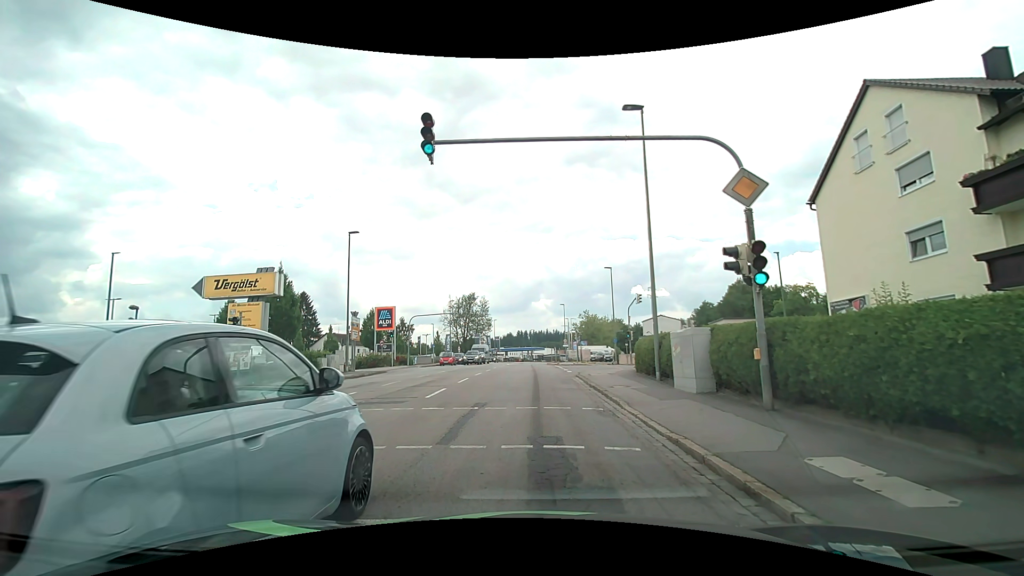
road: tertiary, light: Day
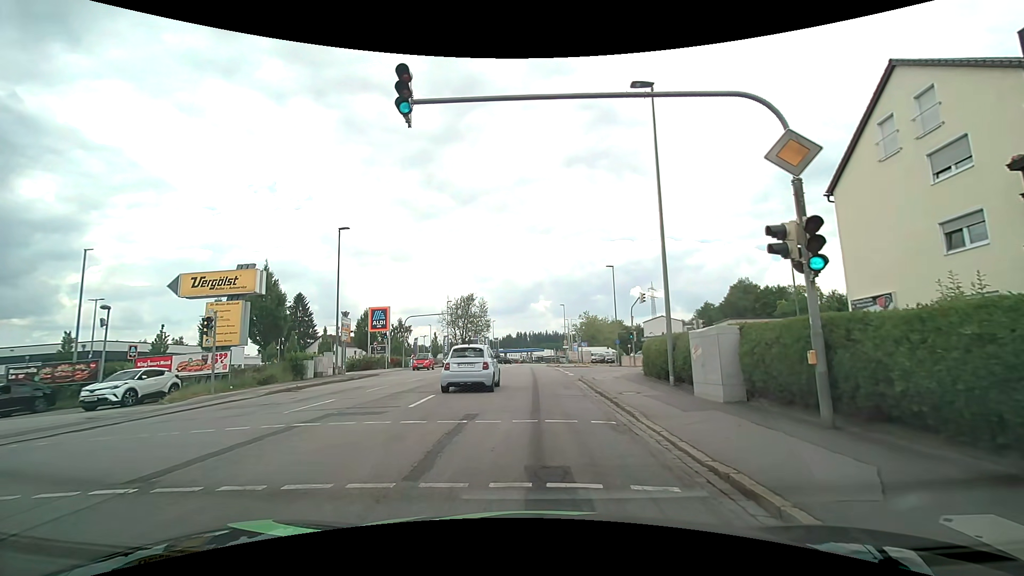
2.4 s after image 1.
(0.0, +1.9) m; 0°
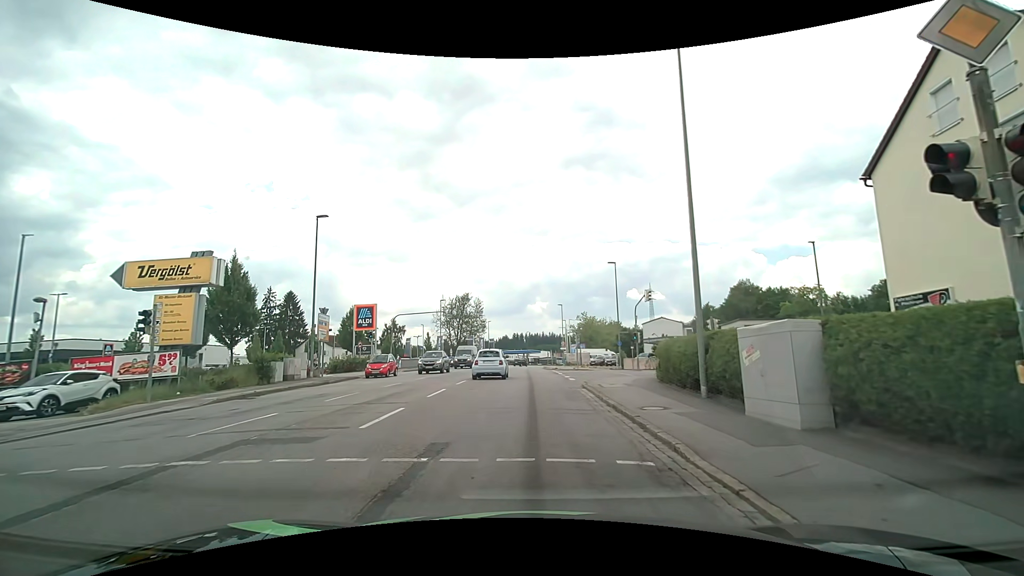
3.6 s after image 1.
(0.0, +3.4) m; 0°
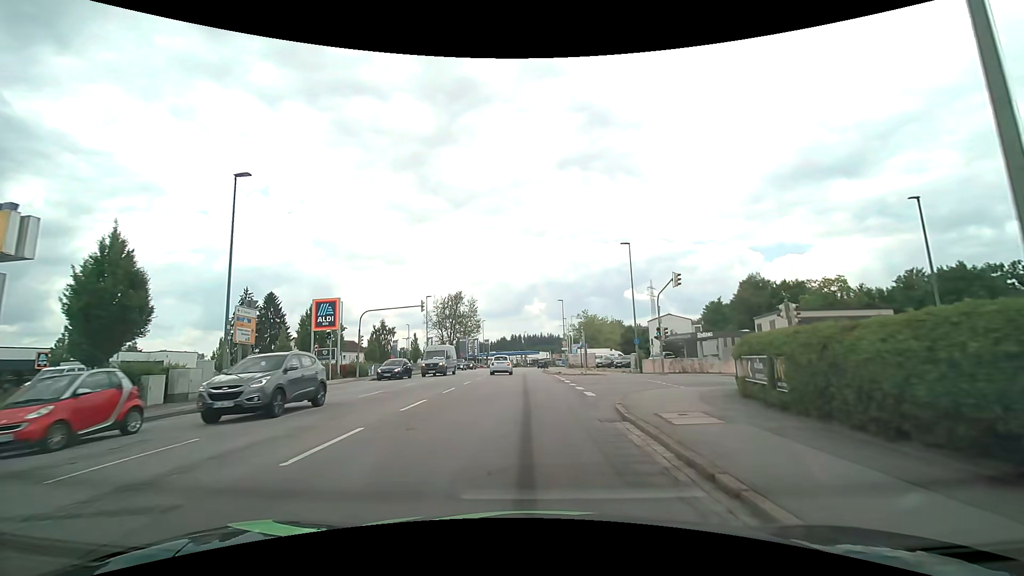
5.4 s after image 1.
(+0.1, +8.9) m; 0°
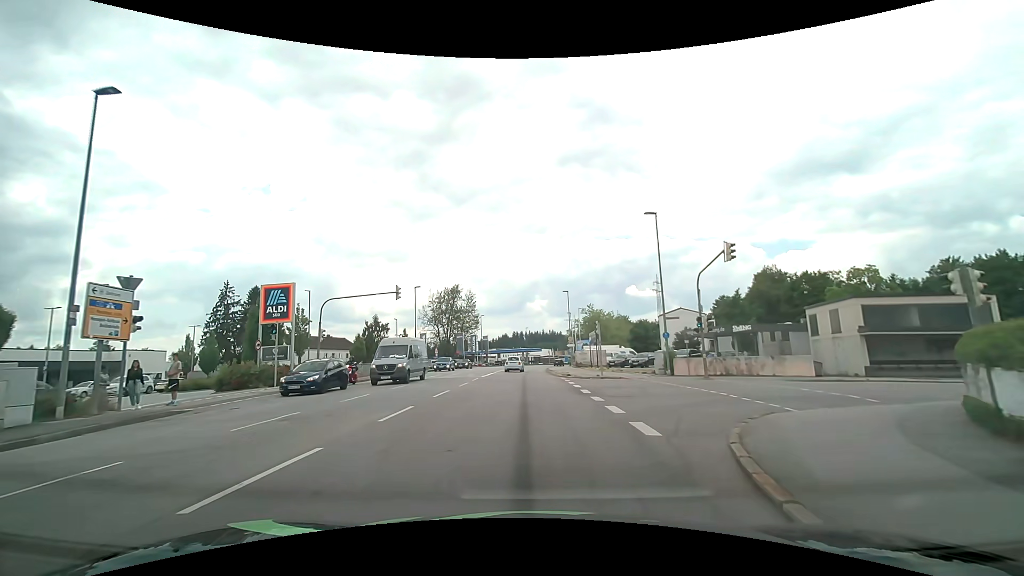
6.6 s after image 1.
(0.0, +8.1) m; 0°
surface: asphalt
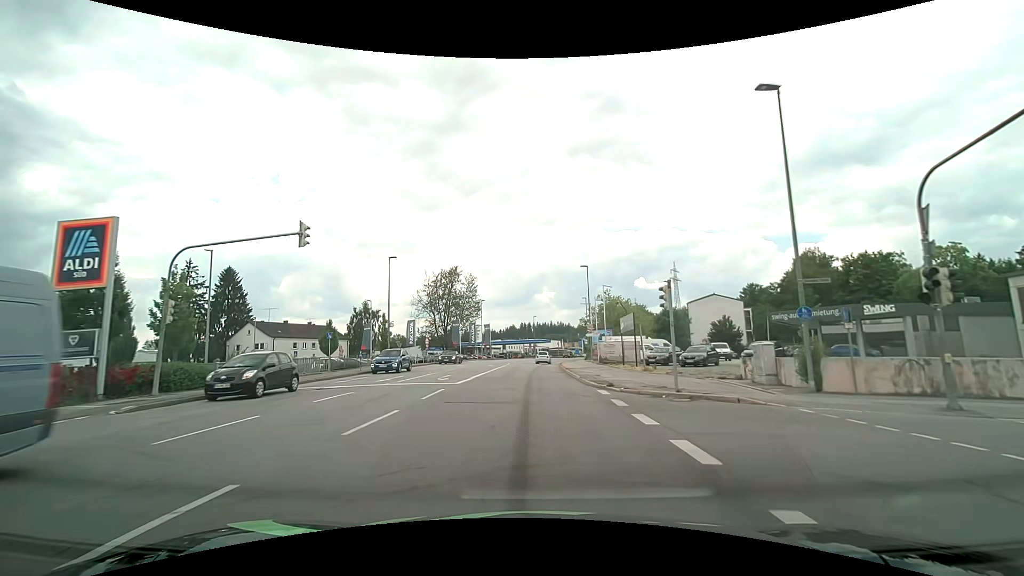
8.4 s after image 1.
(-0.1, +14.7) m; -1°
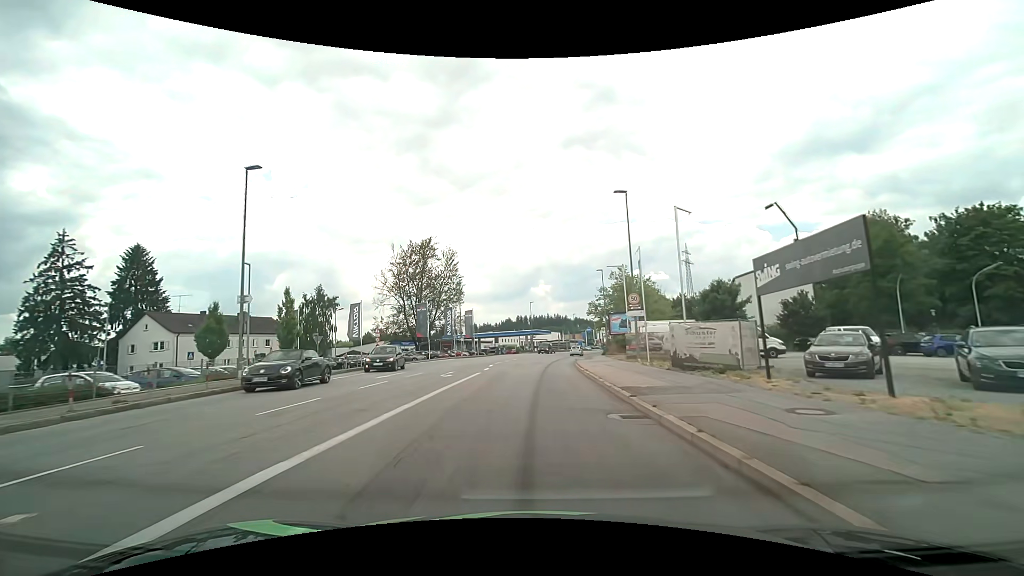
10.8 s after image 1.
(-0.1, +23.5) m; 0°
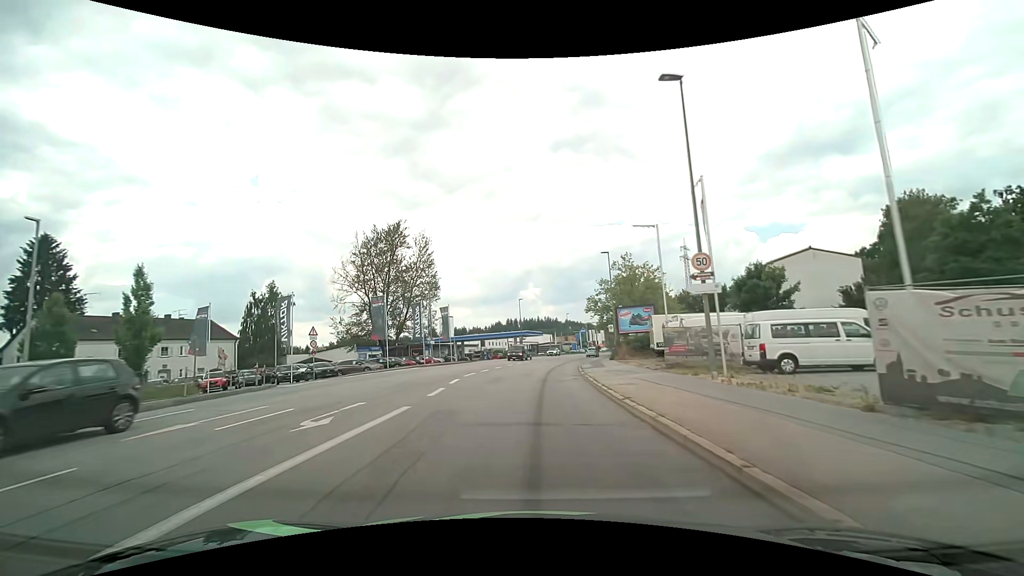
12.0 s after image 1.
(+0.1, +13.1) m; +1°
(0, +10) (0, +20) (+1, +30) (+1, +40) (+3, +50) (+4, +60) (+6, +70) (+8, +79) (+11, +89) (+14, +99) m
